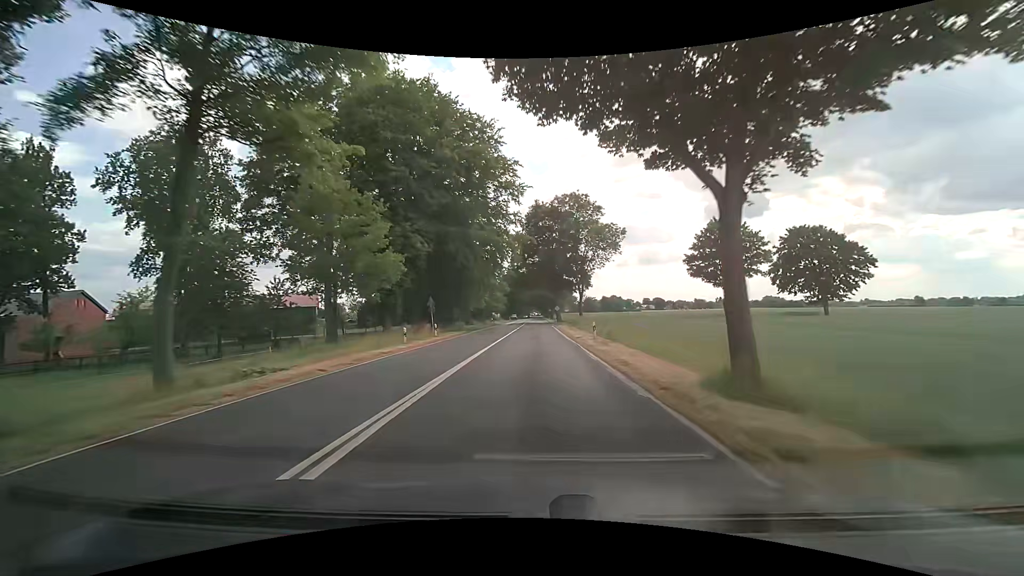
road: secondary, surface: asphalt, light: Day
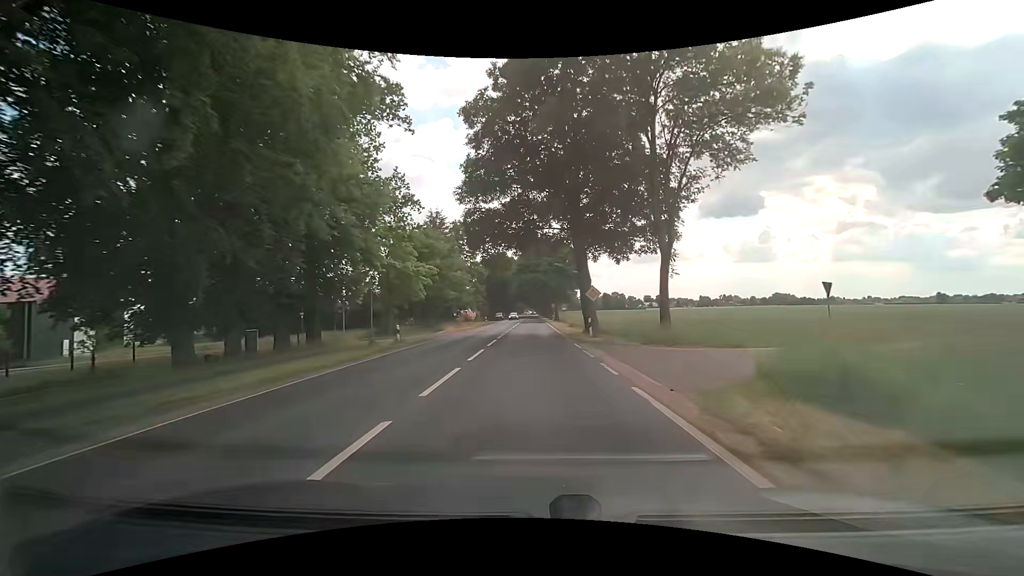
(+0.2, +50.9) m; 0°
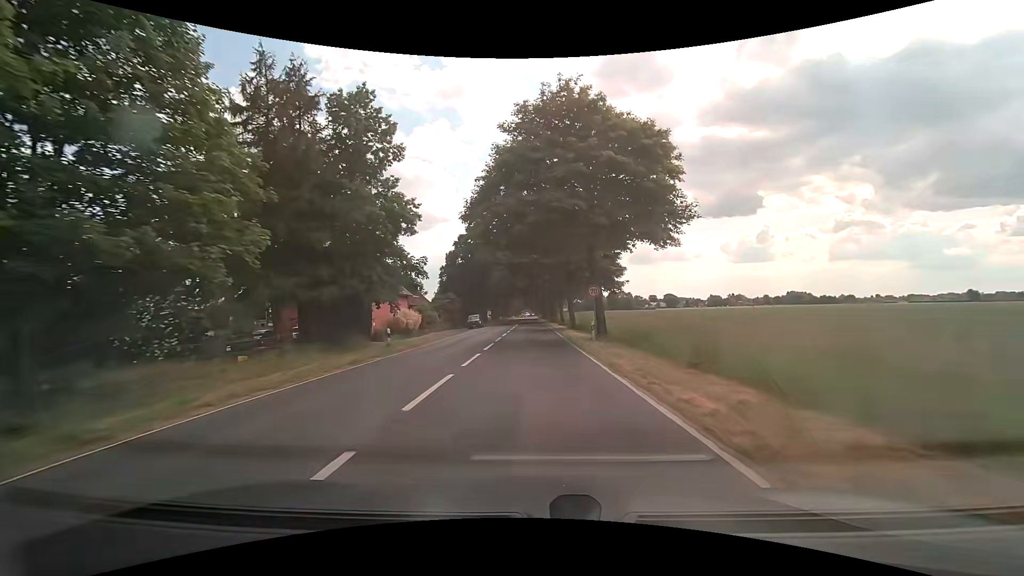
(+0.1, +49.4) m; 0°
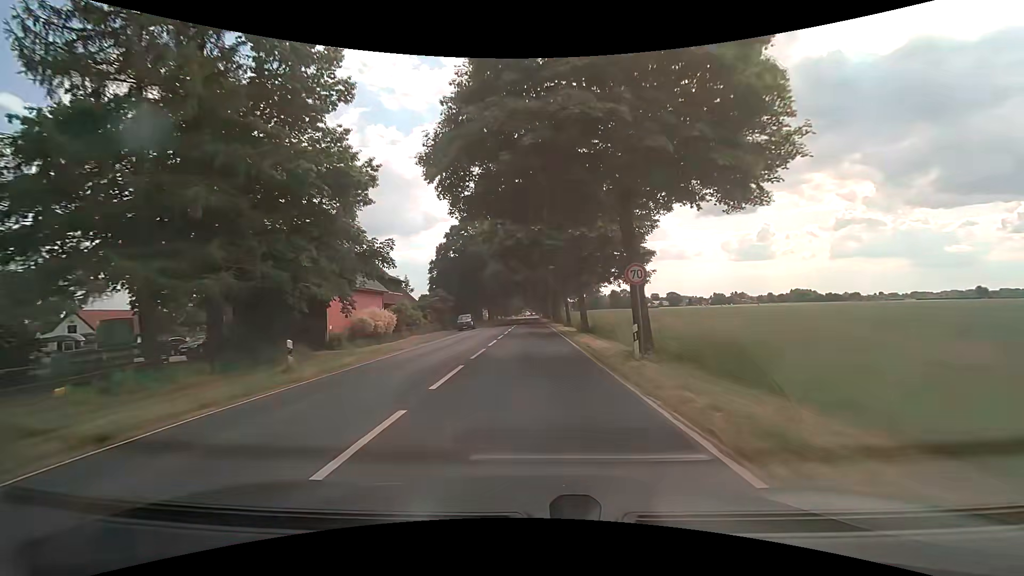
(0.0, +9.9) m; 0°
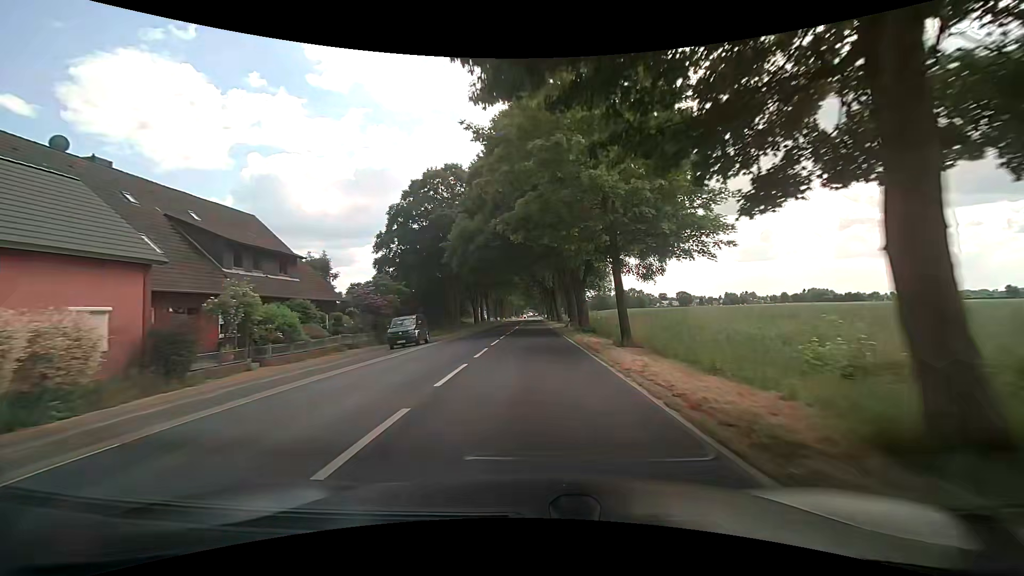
(0.0, +30.0) m; 0°
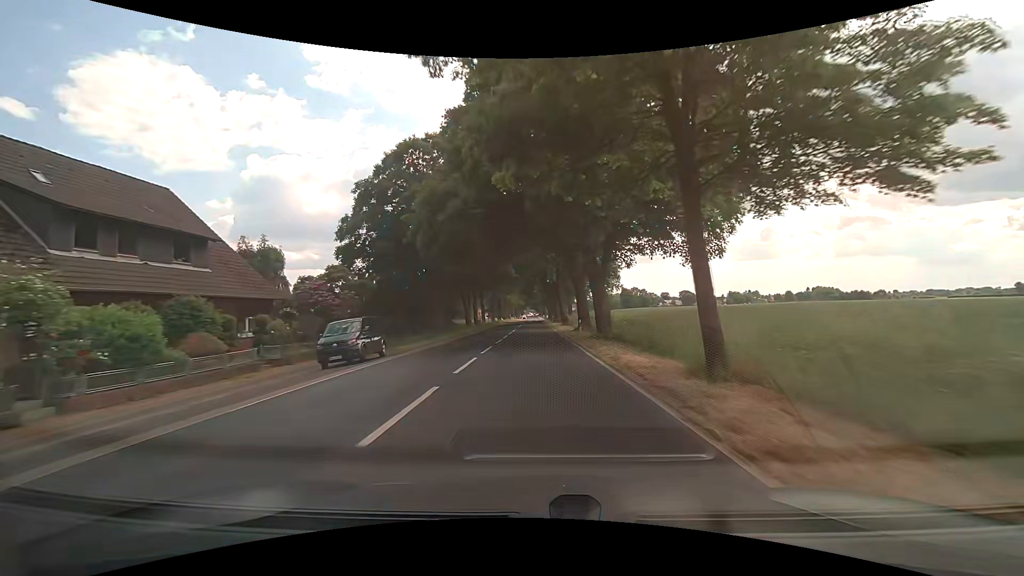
(0.0, +10.1) m; 0°
(0, +10) (0, +20) (0, +30) (0, +40) (0, +50) (0, +60) (0, +70) (0, +80) (0, +90) (0, +100) m
